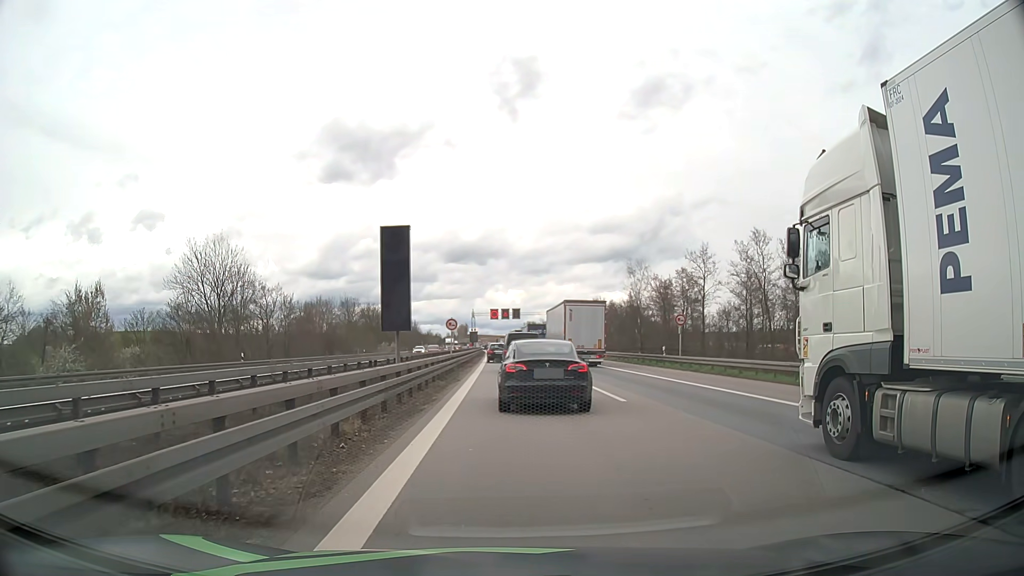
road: motorway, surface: asphalt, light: Day
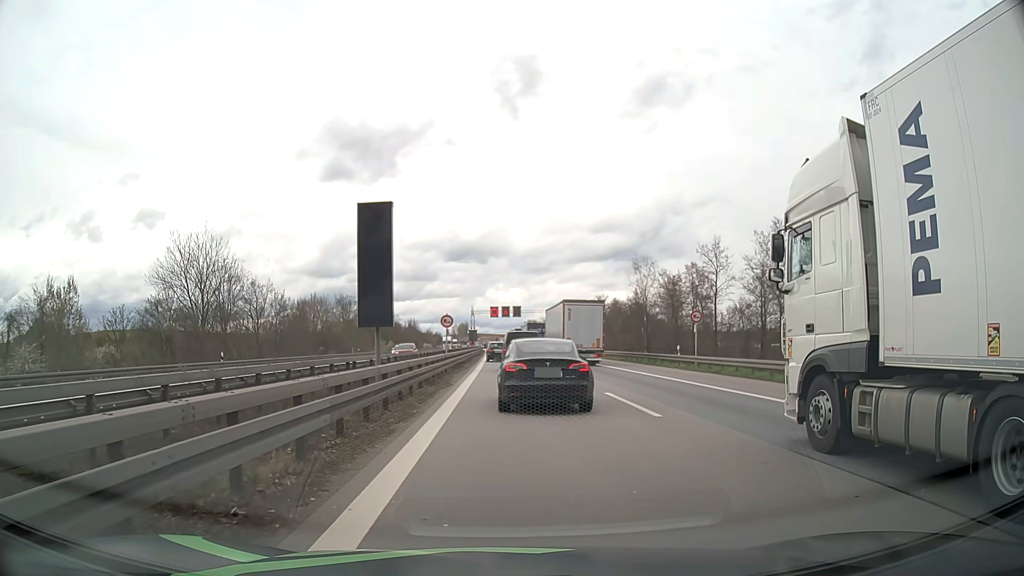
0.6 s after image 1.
(0.0, +3.7) m; 0°
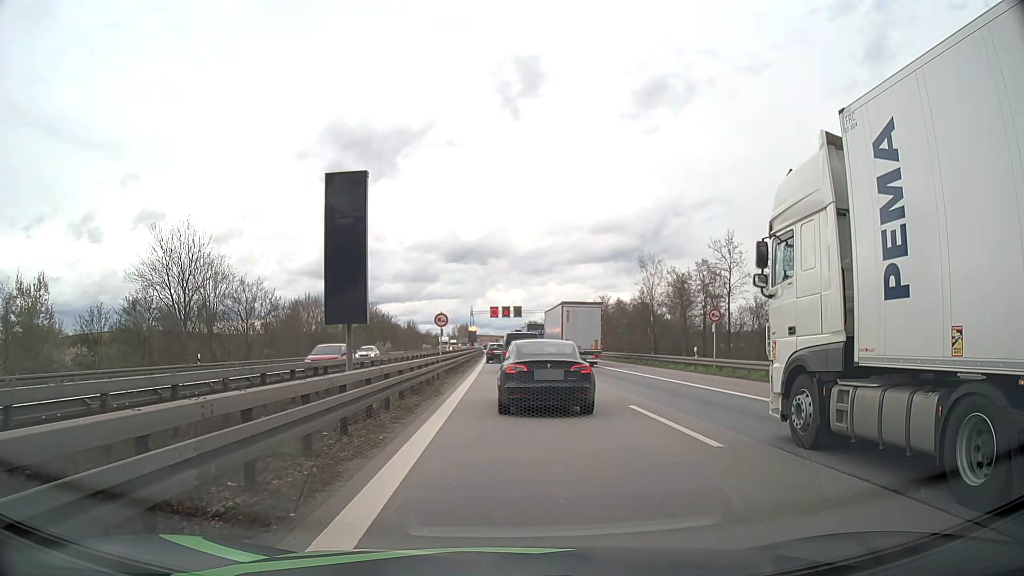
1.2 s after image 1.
(0.0, +3.6) m; 0°
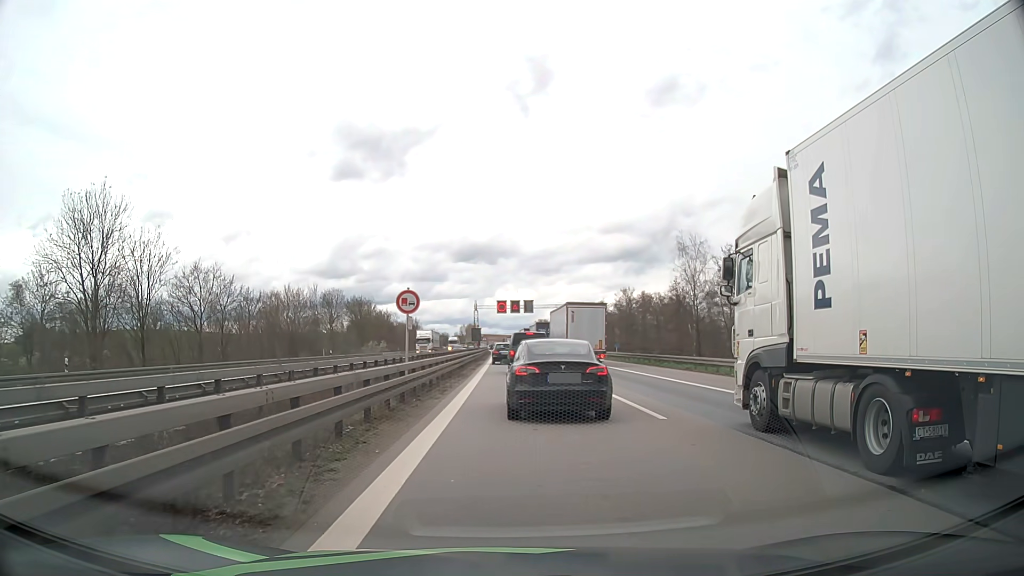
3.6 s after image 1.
(-0.1, +14.7) m; 0°
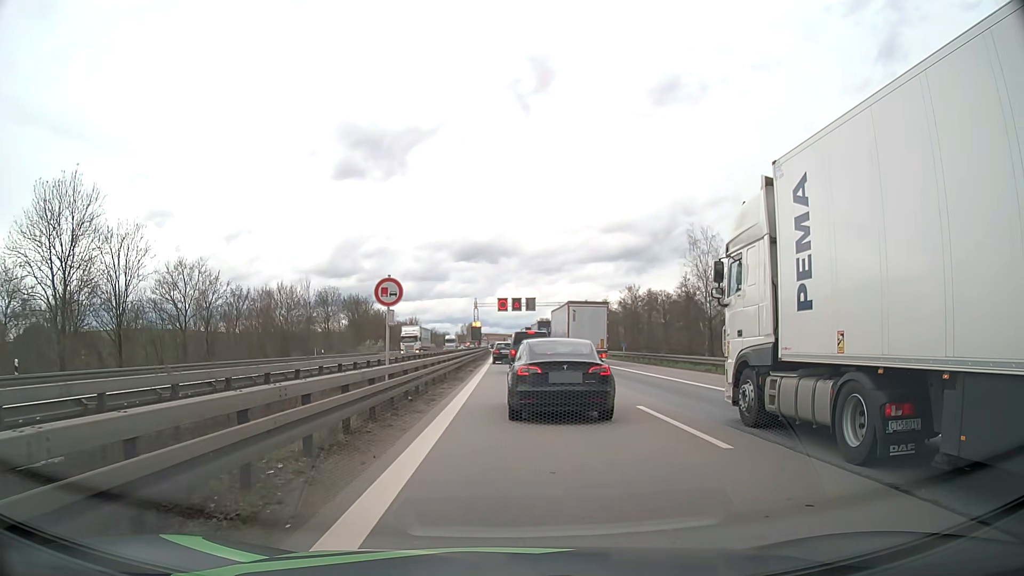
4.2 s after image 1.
(0.0, +3.6) m; -1°
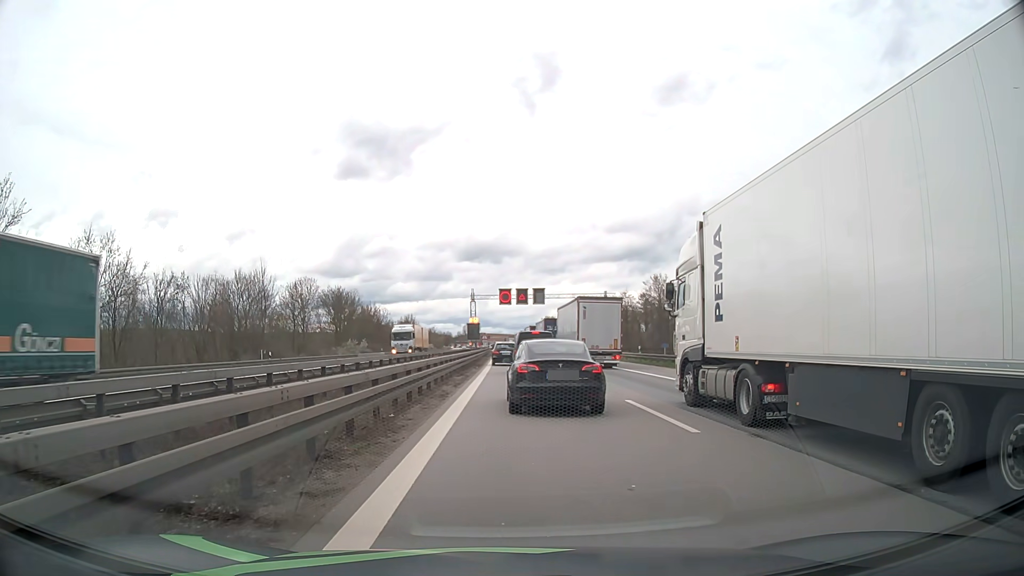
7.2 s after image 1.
(+0.1, +16.2) m; +1°
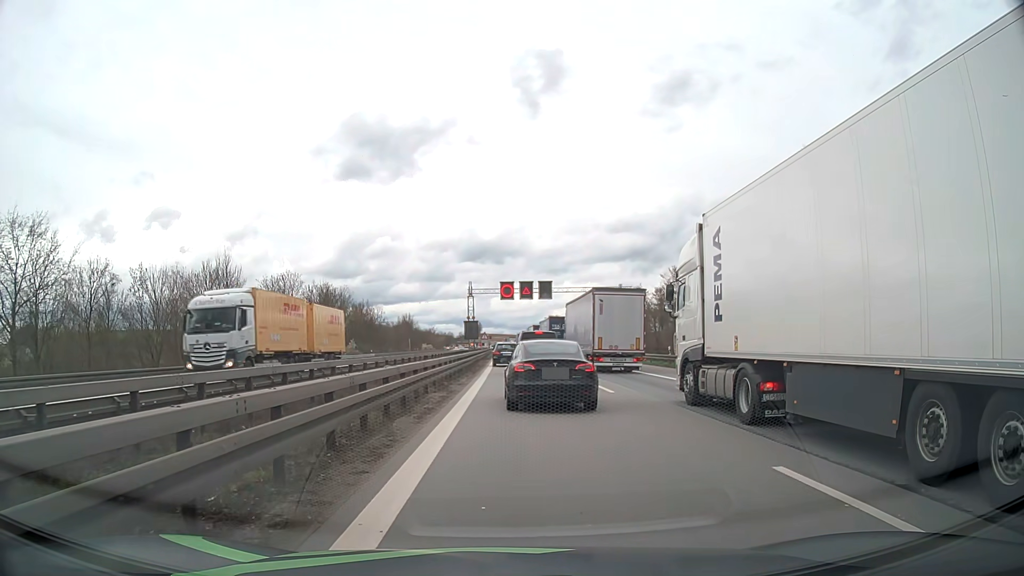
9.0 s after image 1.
(-0.1, +9.4) m; -1°
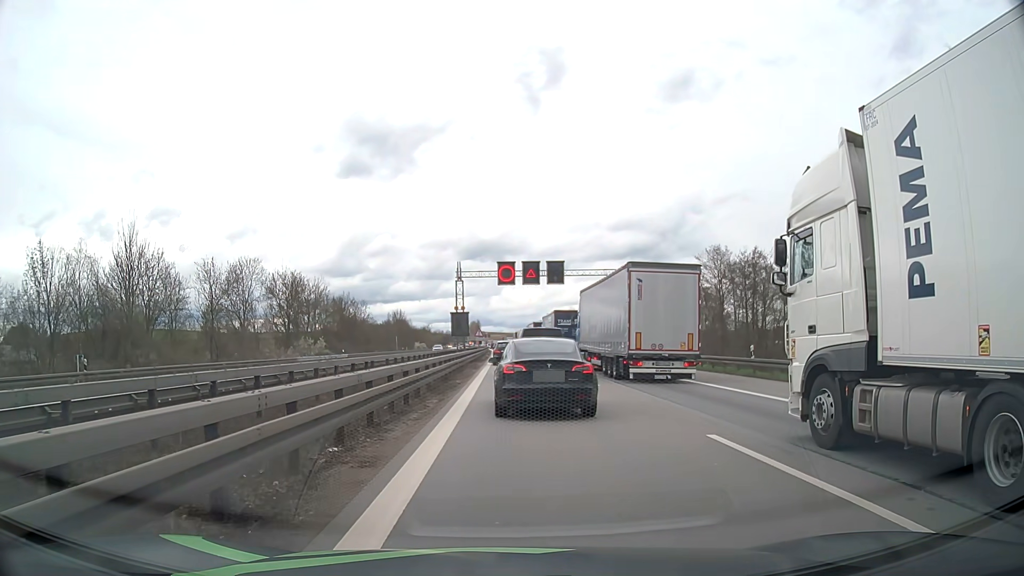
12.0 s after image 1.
(+0.1, +15.6) m; +1°
(0, +10) (0, +20) (0, +30) (0, +40) (0, +50) (0, +60) (-1, +70) (-1, +80) (-1, +90) (-1, +100) m
